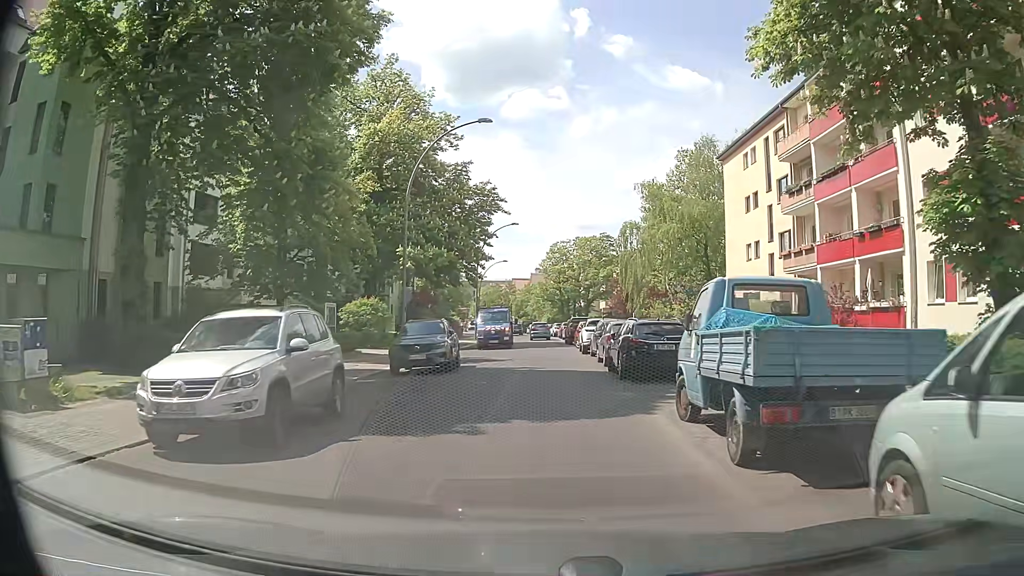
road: residential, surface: asphalt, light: Day
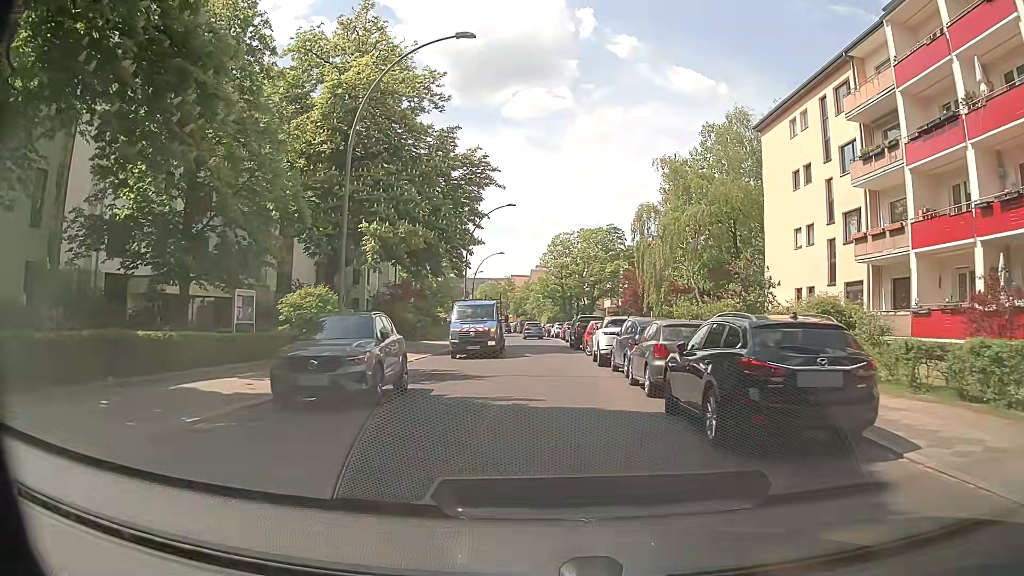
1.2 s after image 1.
(0.0, +9.0) m; 0°
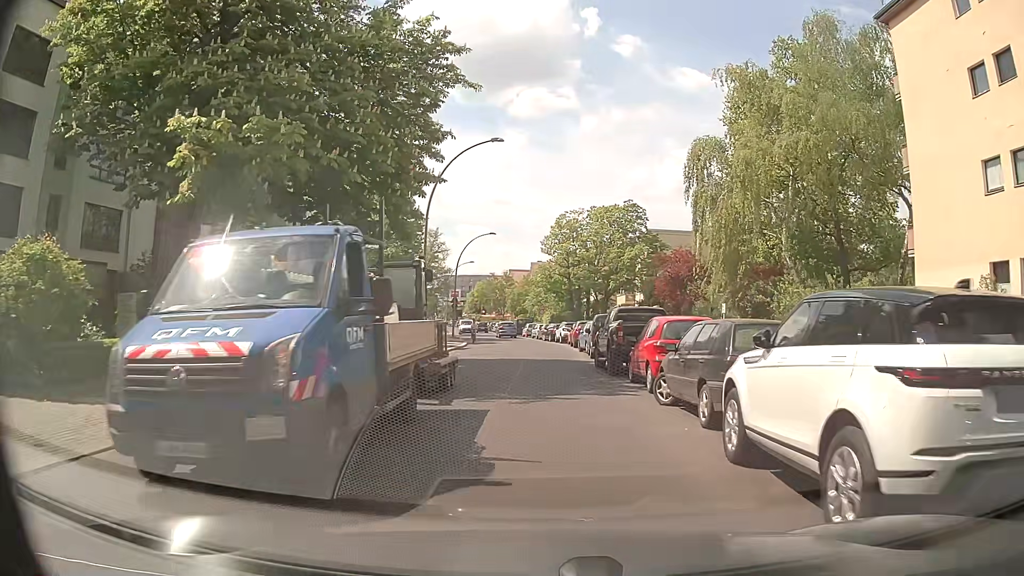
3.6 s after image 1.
(0.0, +17.9) m; +1°
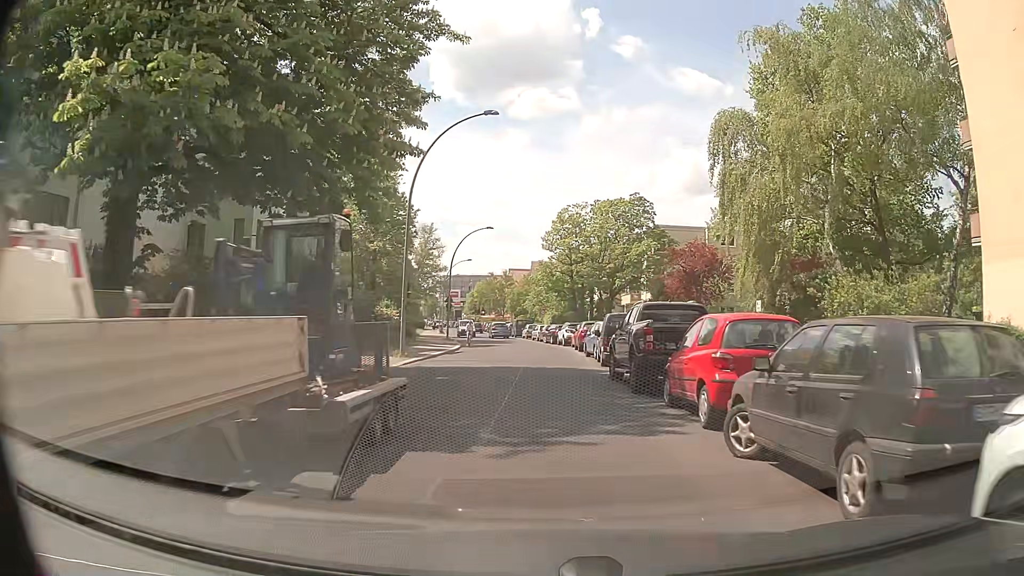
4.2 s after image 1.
(0.0, +4.5) m; -1°
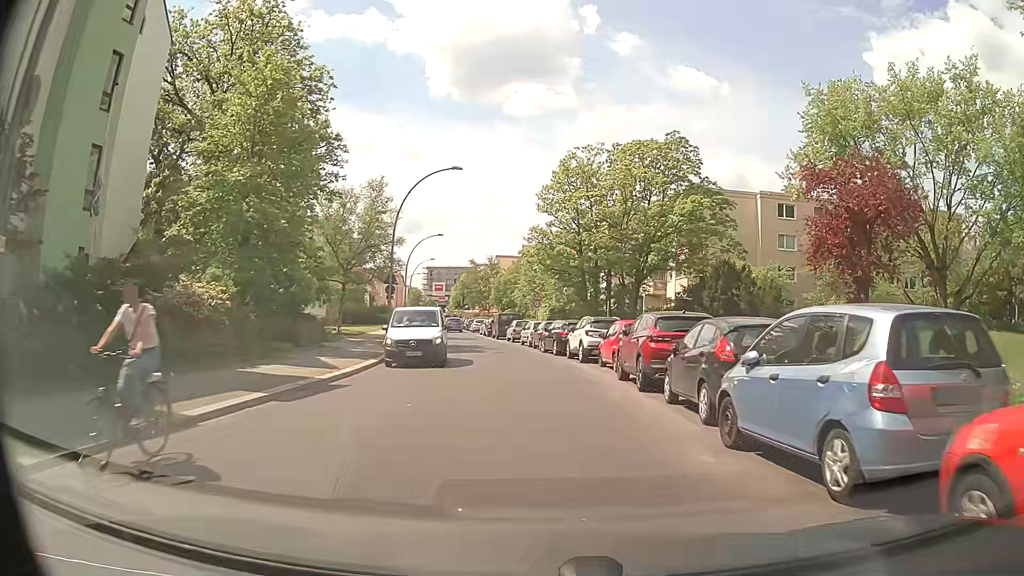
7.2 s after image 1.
(-0.4, +22.2) m; 0°
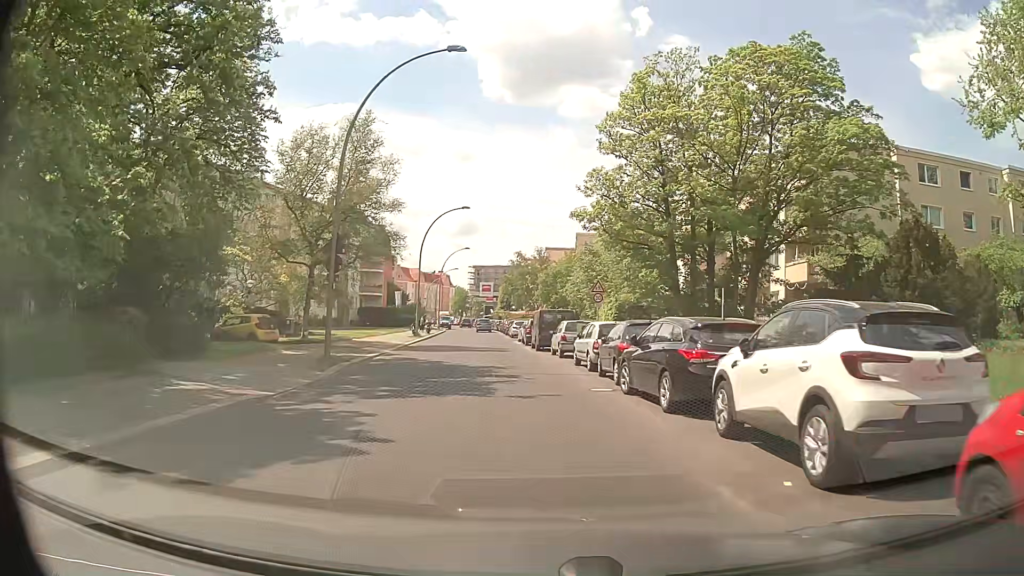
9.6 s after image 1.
(-0.3, +17.8) m; -4°
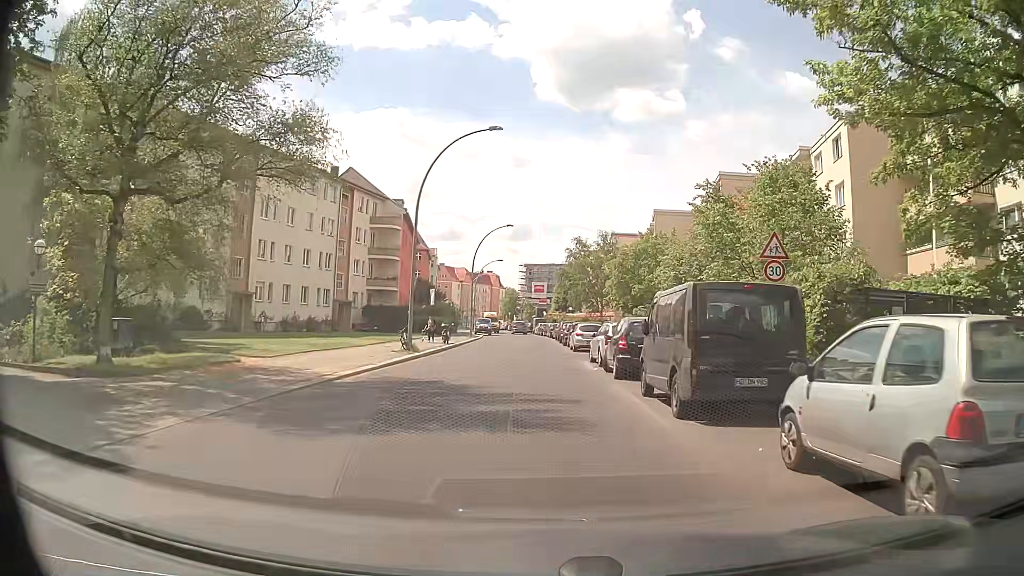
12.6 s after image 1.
(-1.5, +22.2) m; -5°
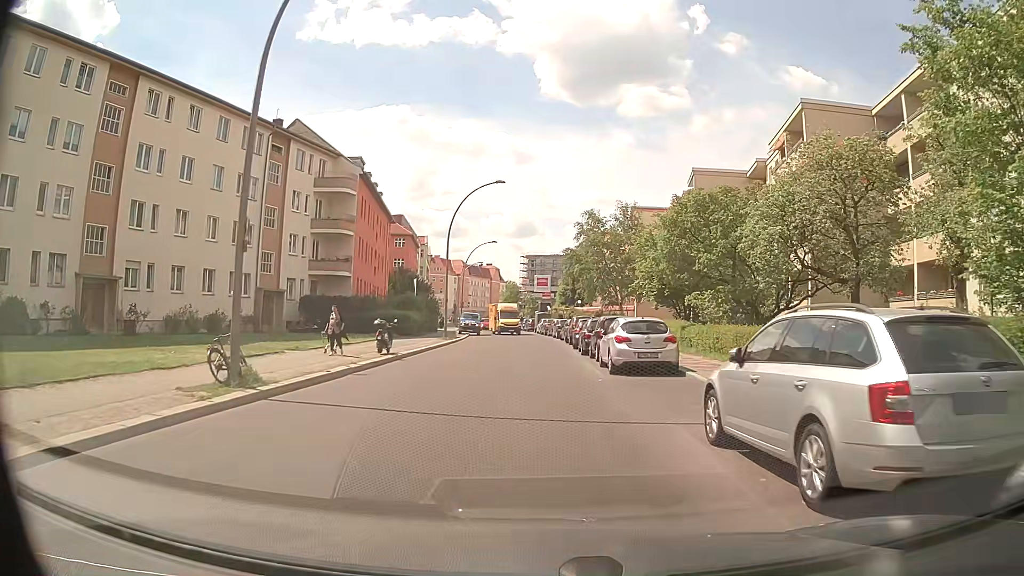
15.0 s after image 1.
(0.0, +17.7) m; 0°
(0, +10) (0, +20) (-1, +30) (-1, +40) (-1, +50) (-2, +60) (-3, +70) (-4, +80) (-6, +90) (-7, +100) m
